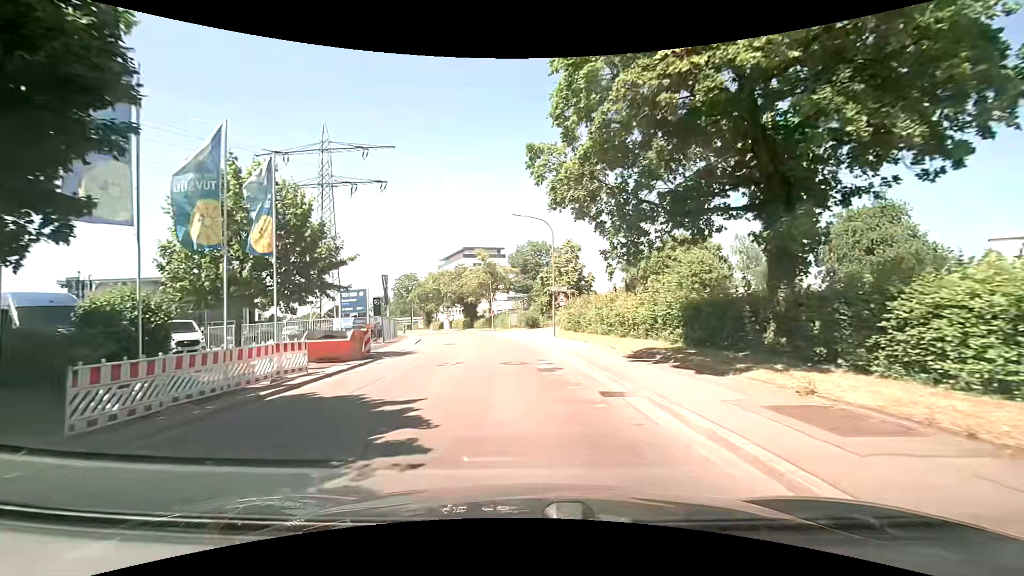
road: unclassified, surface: asphalt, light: Day
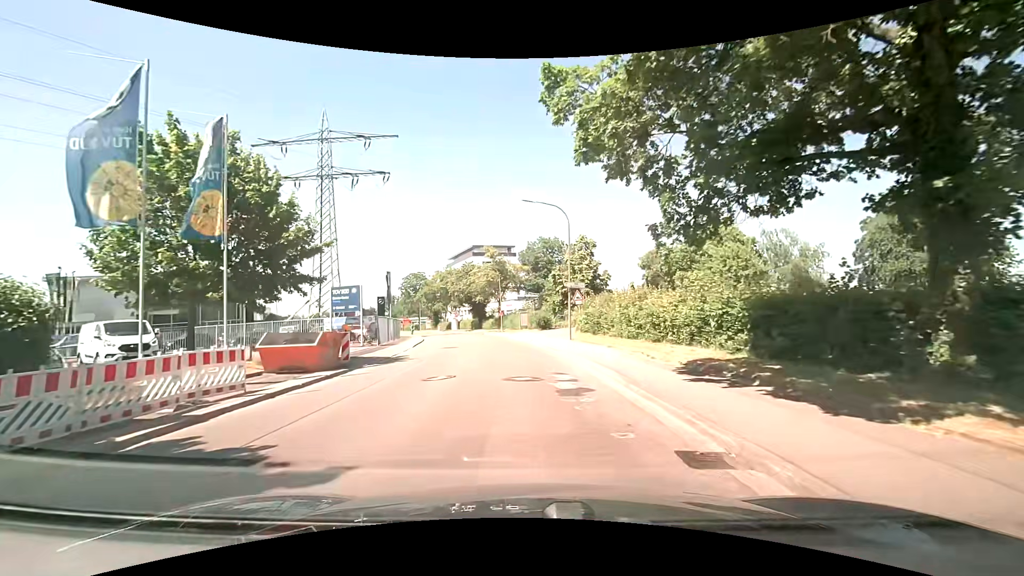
(-0.1, +4.1) m; -2°
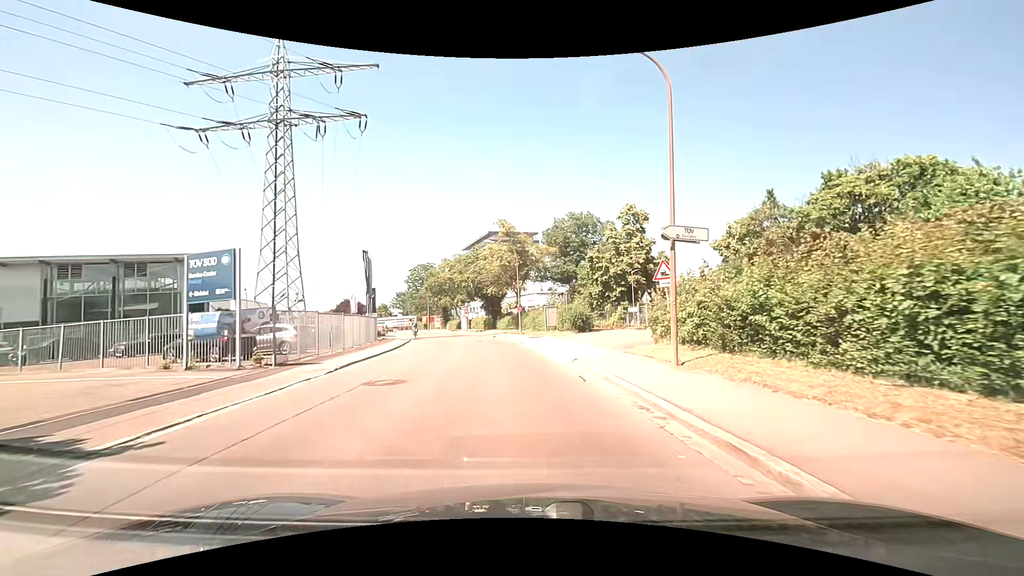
(-0.4, +17.1) m; -2°
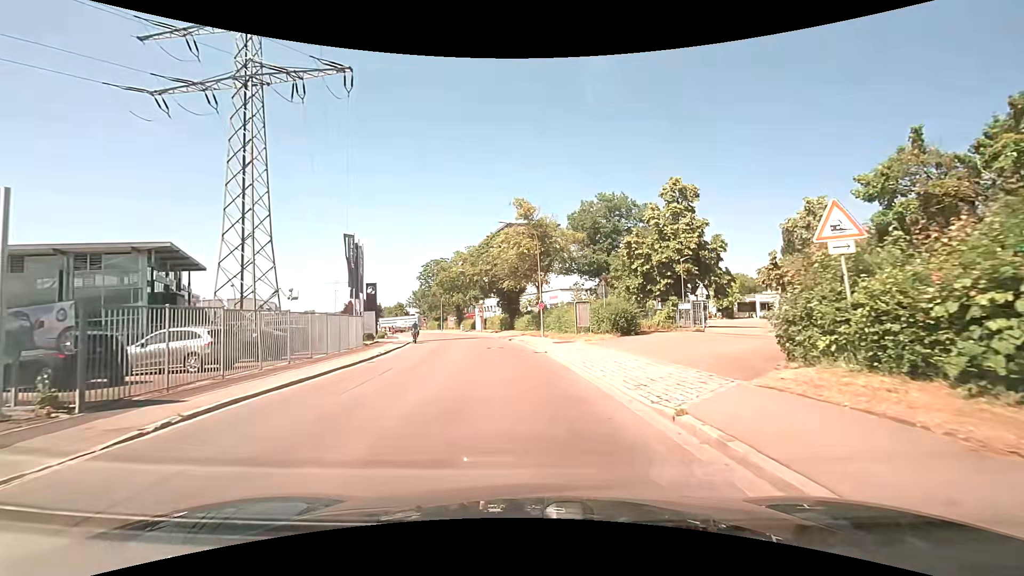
(-0.2, +8.8) m; -3°
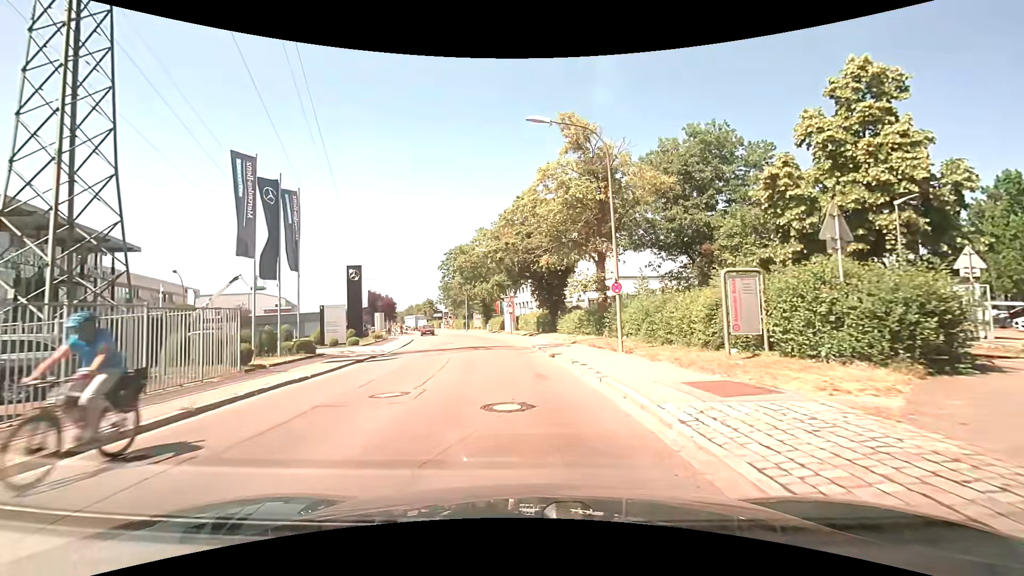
(-0.7, +18.0) m; -5°
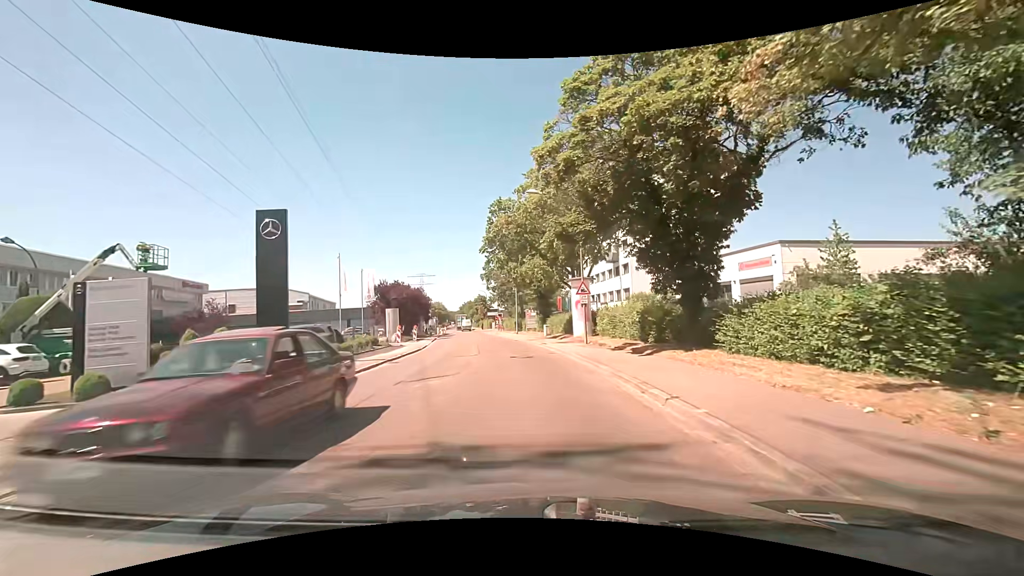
(-1.2, +21.9) m; -6°
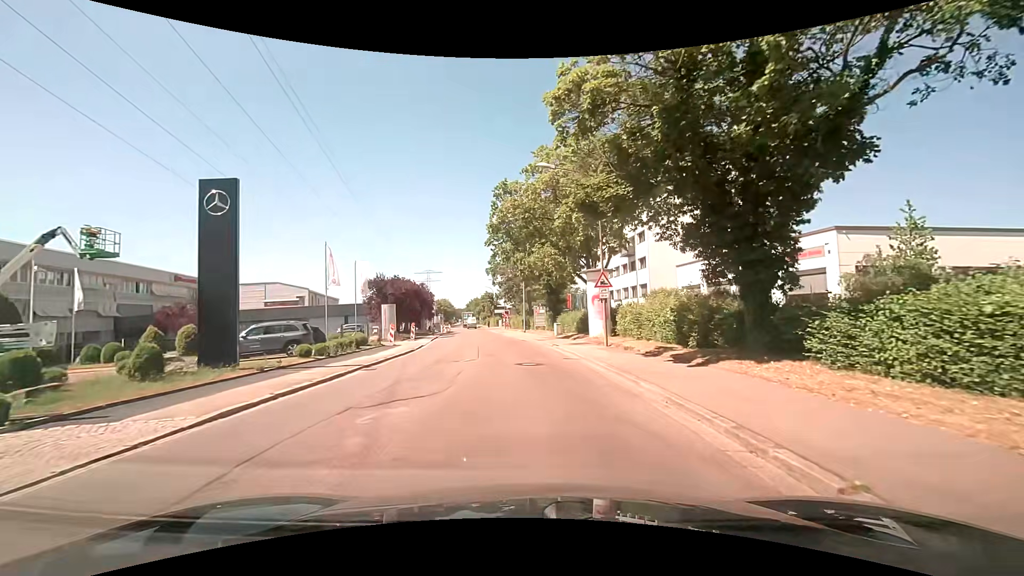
(-0.1, +4.2) m; -2°
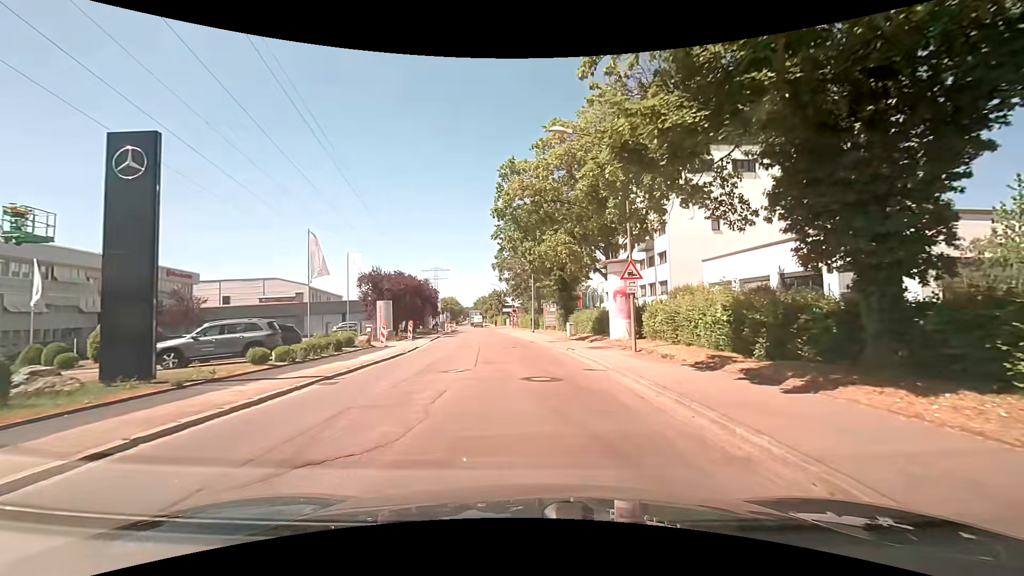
(0.0, +4.1) m; -1°
(0, +10) (-1, +20) (-1, +30) (-2, +40) (-4, +50) (-5, +60) (-6, +70) (-7, +80) (-8, +90) (-10, +99) m
